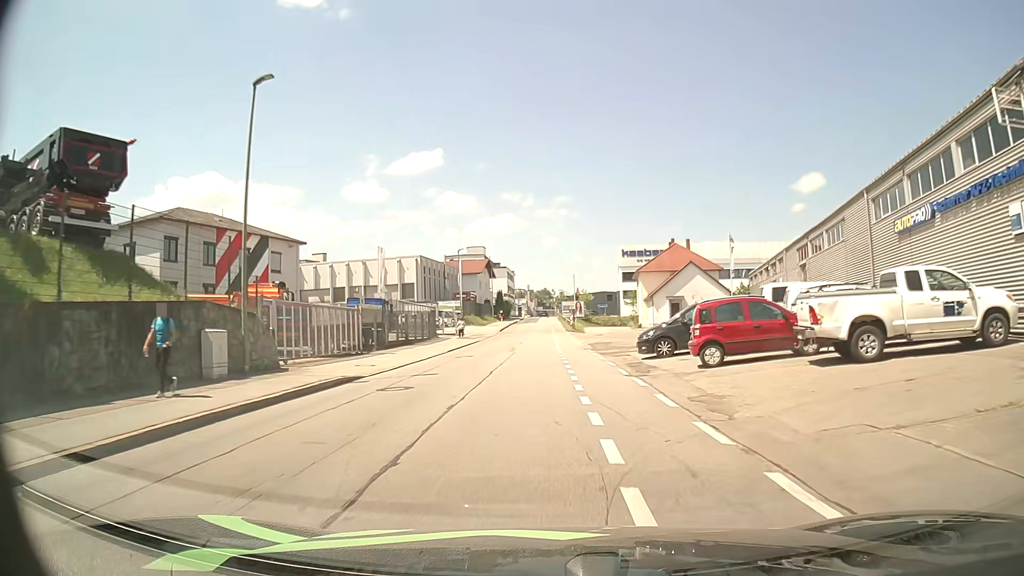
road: residential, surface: asphalt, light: Day
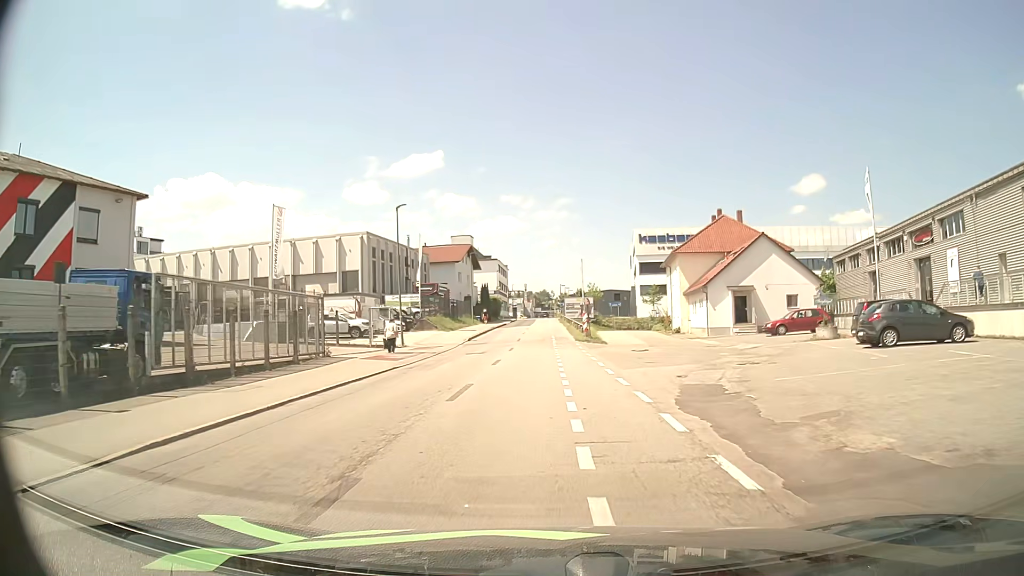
(0.0, +26.3) m; 0°
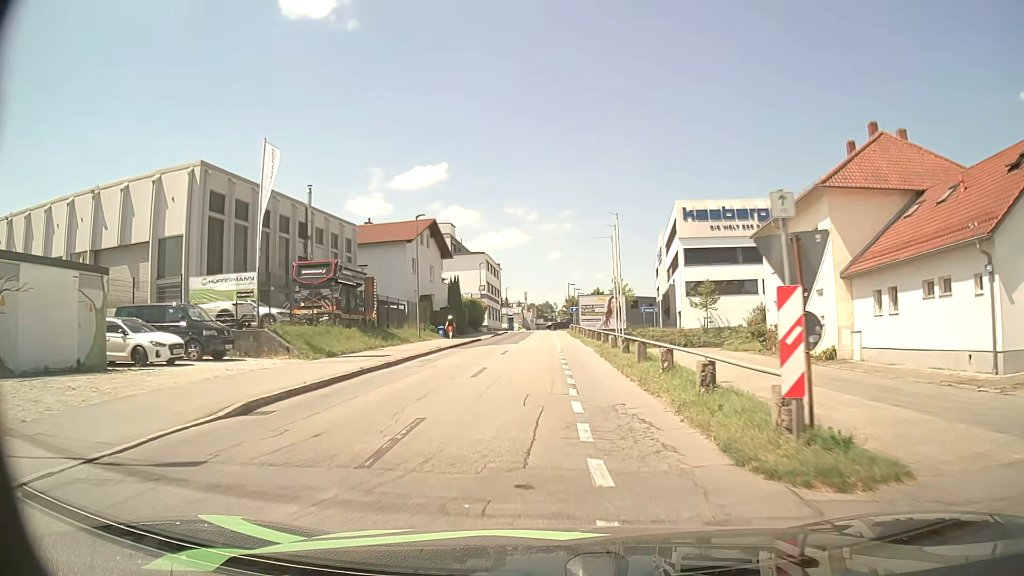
(0.0, +33.2) m; 0°
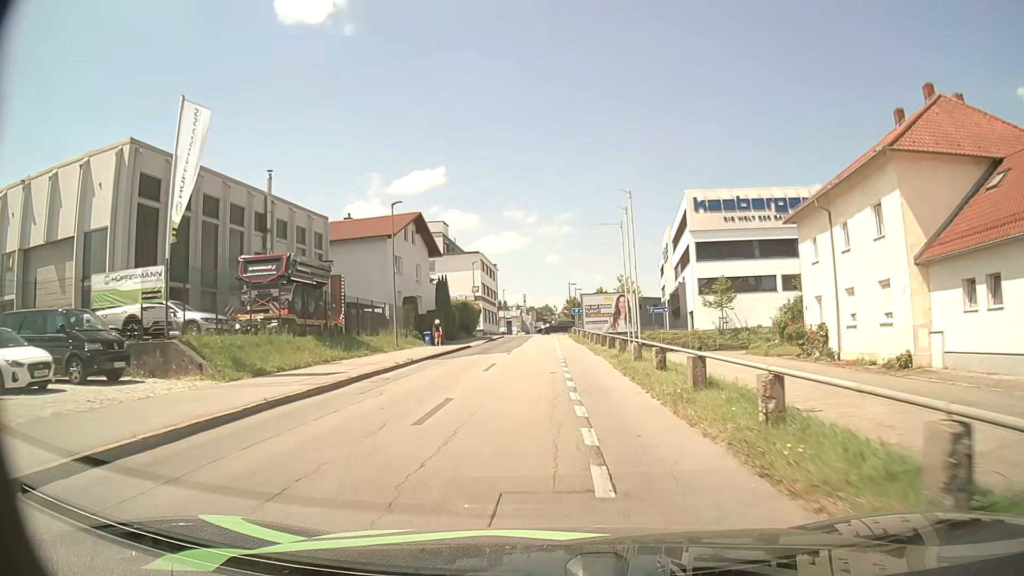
(0.0, +6.4) m; +1°
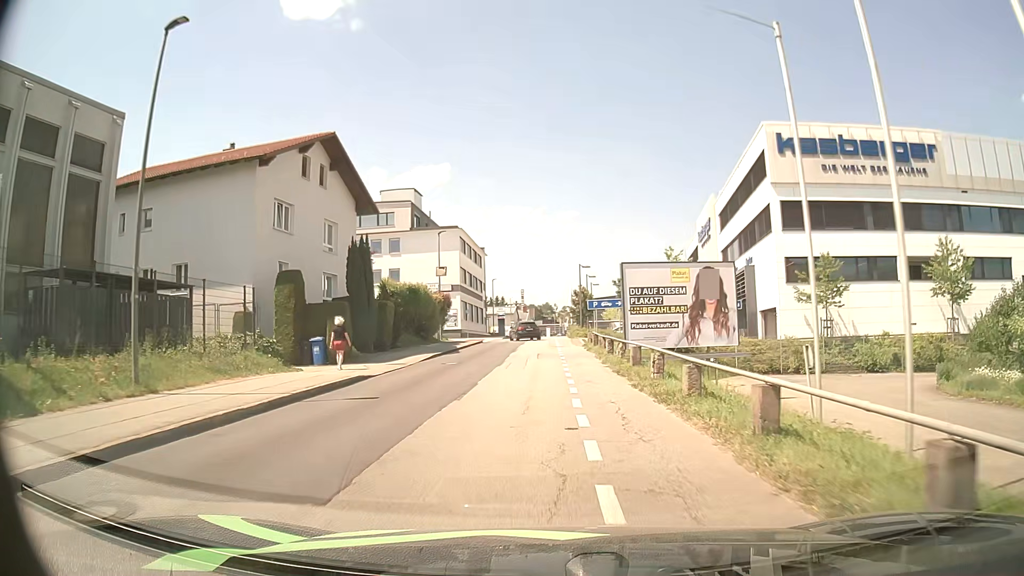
(-0.3, +24.6) m; -1°
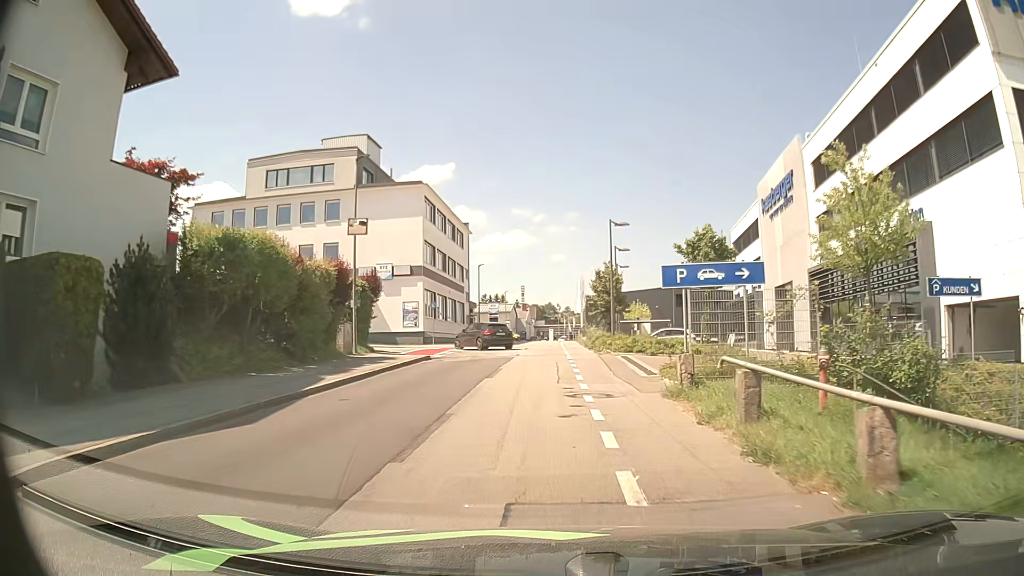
(-0.1, +23.8) m; 0°
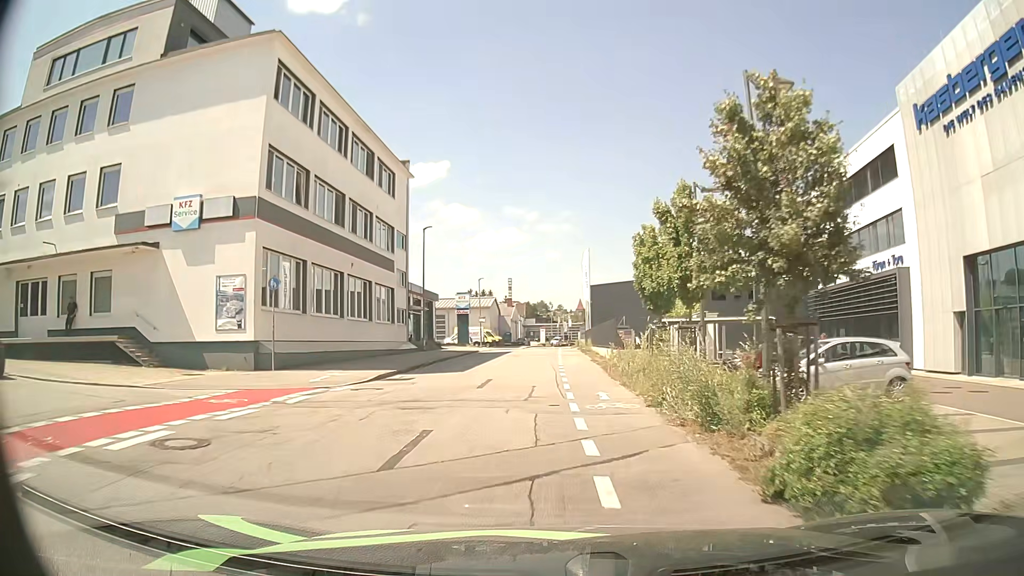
(+0.4, +28.4) m; +1°
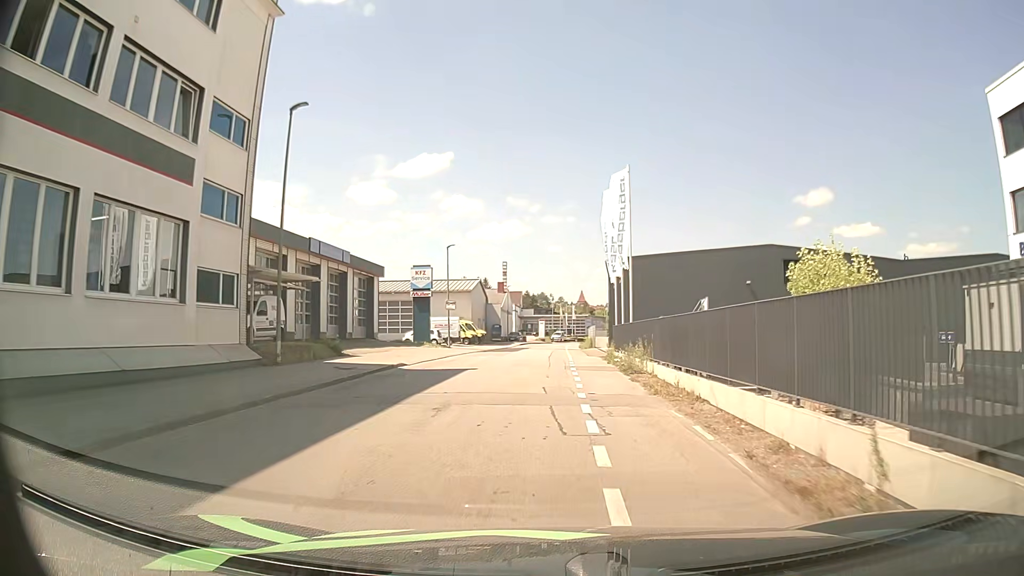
(-0.3, +24.9) m; -1°
(0, +10) (0, +20) (0, +30) (0, +40) (+1, +50) (+1, +60) (+2, +70) (+2, +80) (+4, +90) (+5, +100) m
